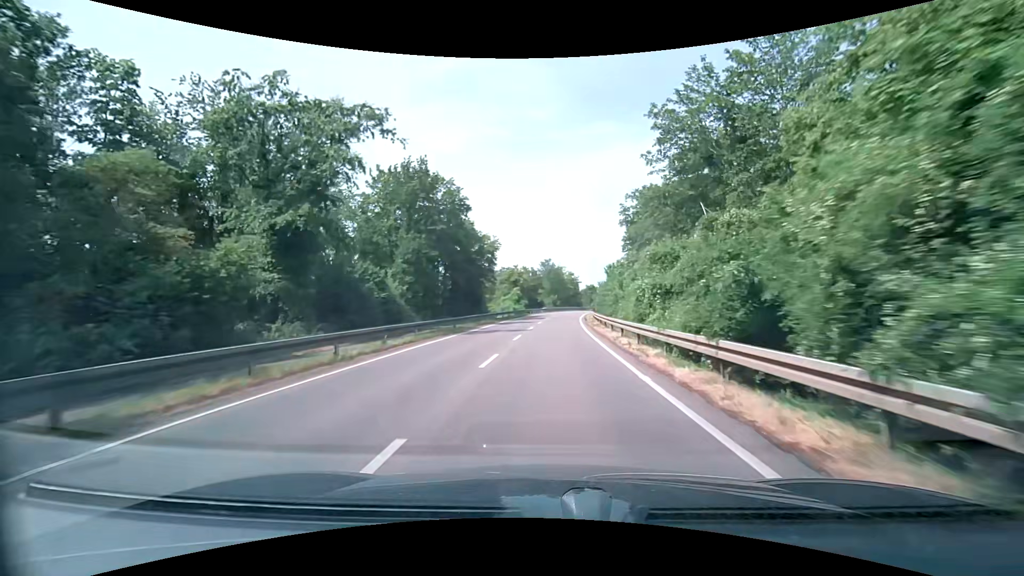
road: secondary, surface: asphalt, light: Day
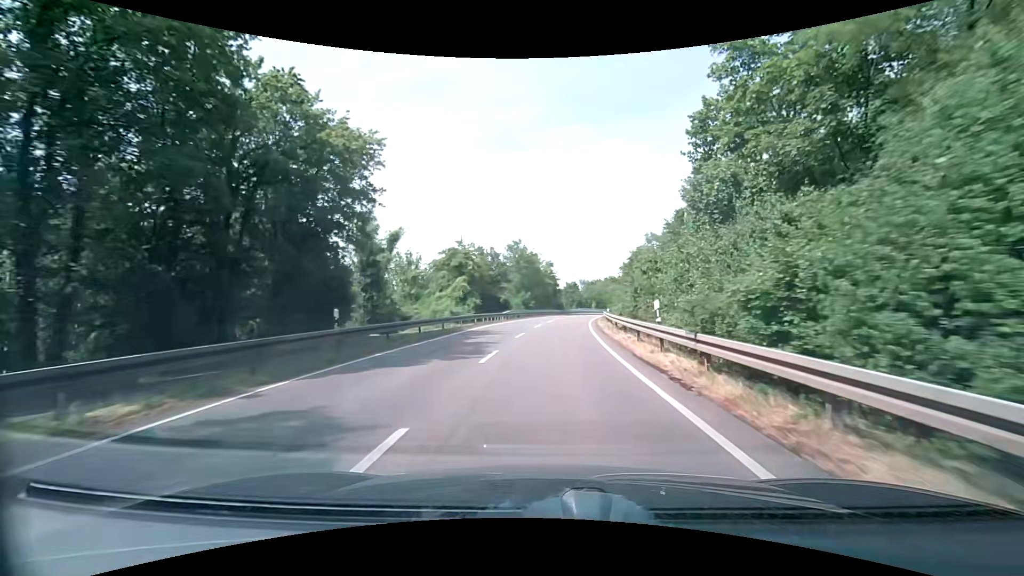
(+0.8, +35.6) m; +3°
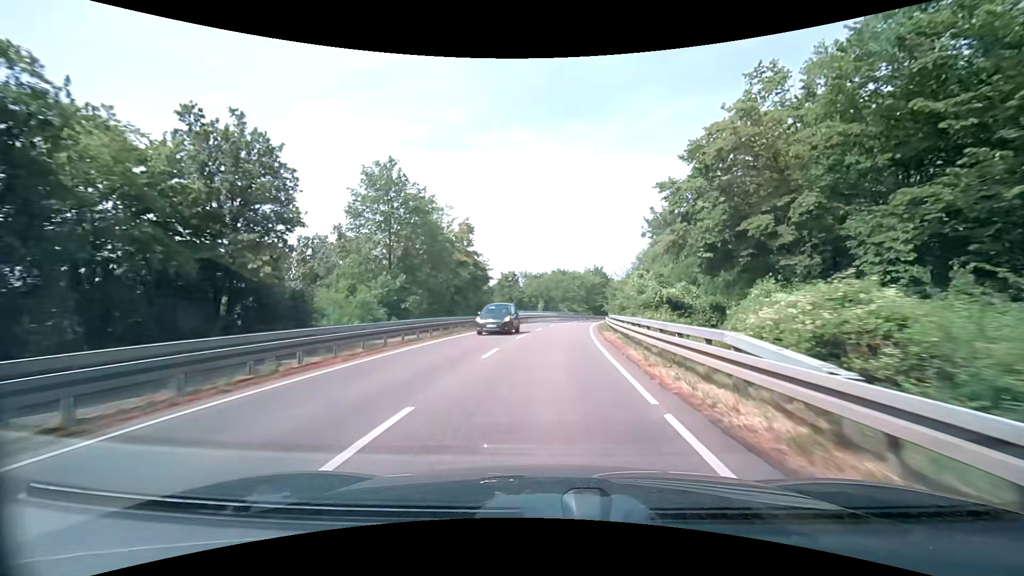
(+2.6, +43.5) m; +7°
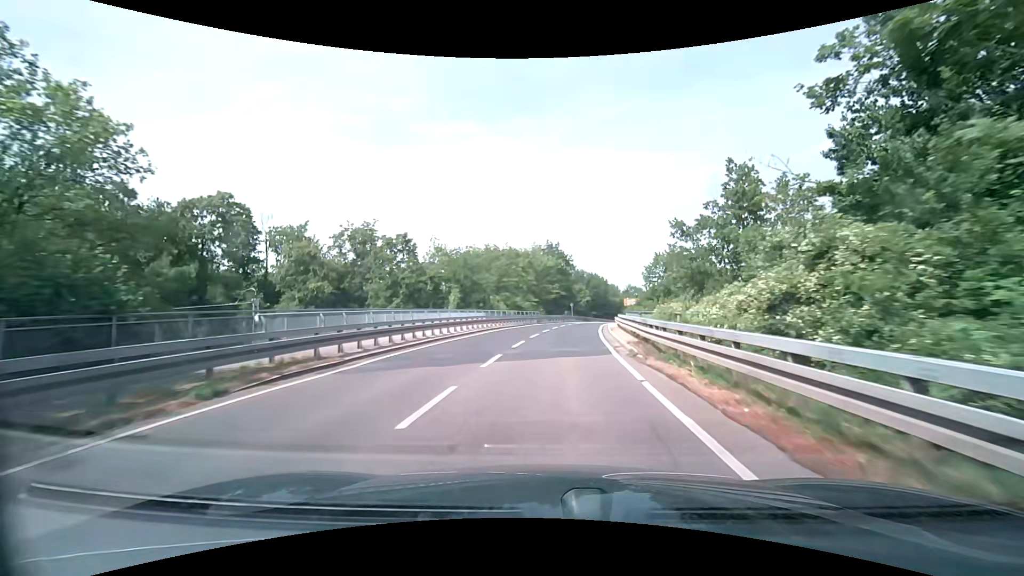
(+2.3, +42.9) m; +6°
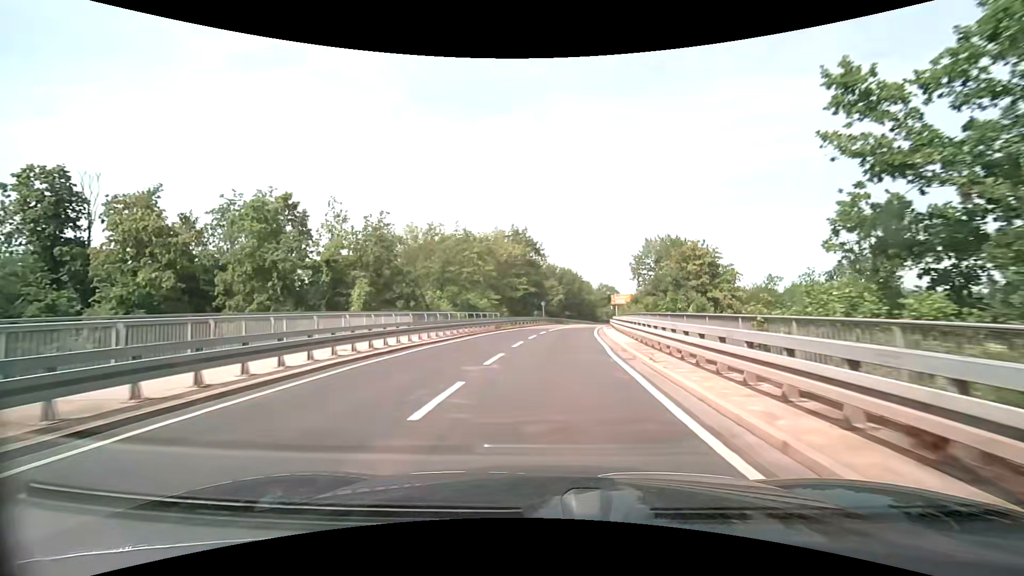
(+0.5, +17.3) m; +3°
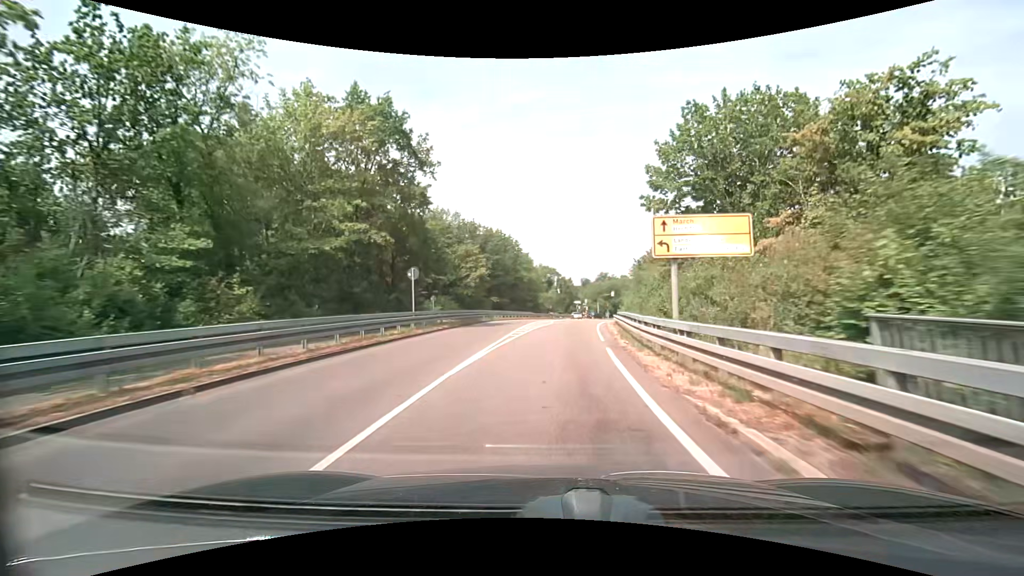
(+3.1, +43.6) m; +7°
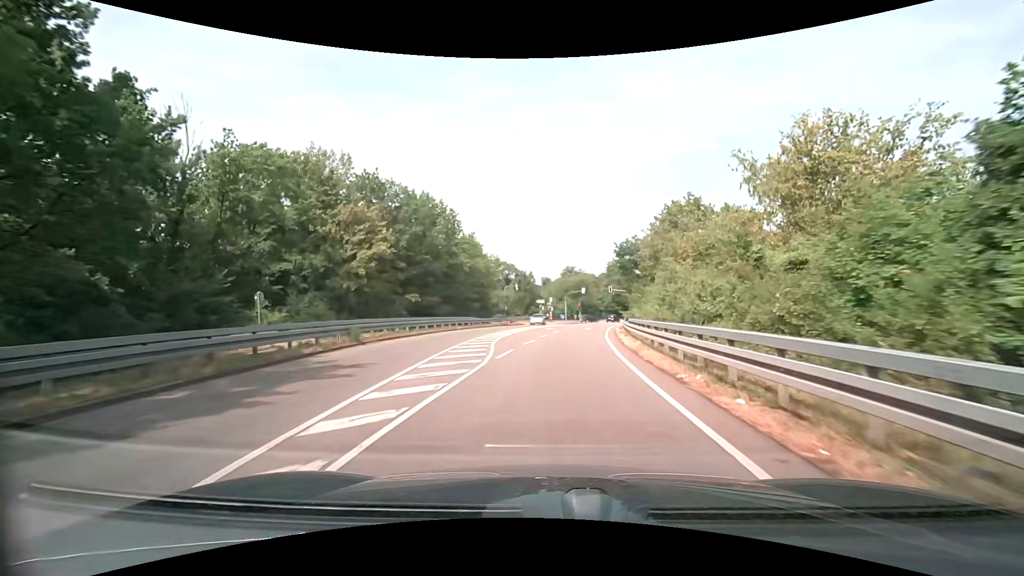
(+0.9, +25.1) m; +5°
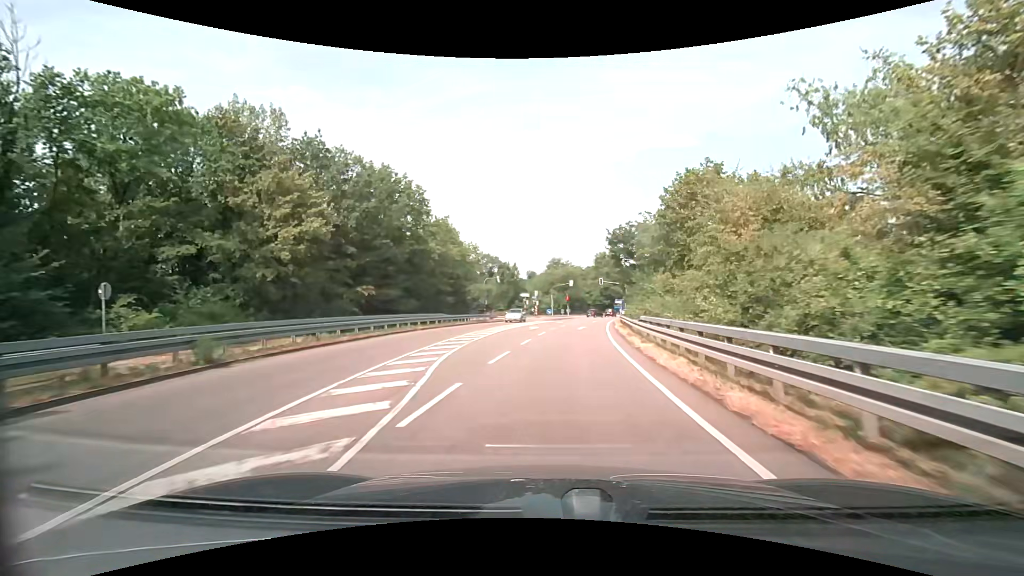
(+0.1, +7.9) m; +1°
(0, +10) (+1, +20) (+2, +30) (+3, +40) (+4, +50) (+6, +60) (+8, +69) (+10, +79) (+11, +89) (+14, +99) m
